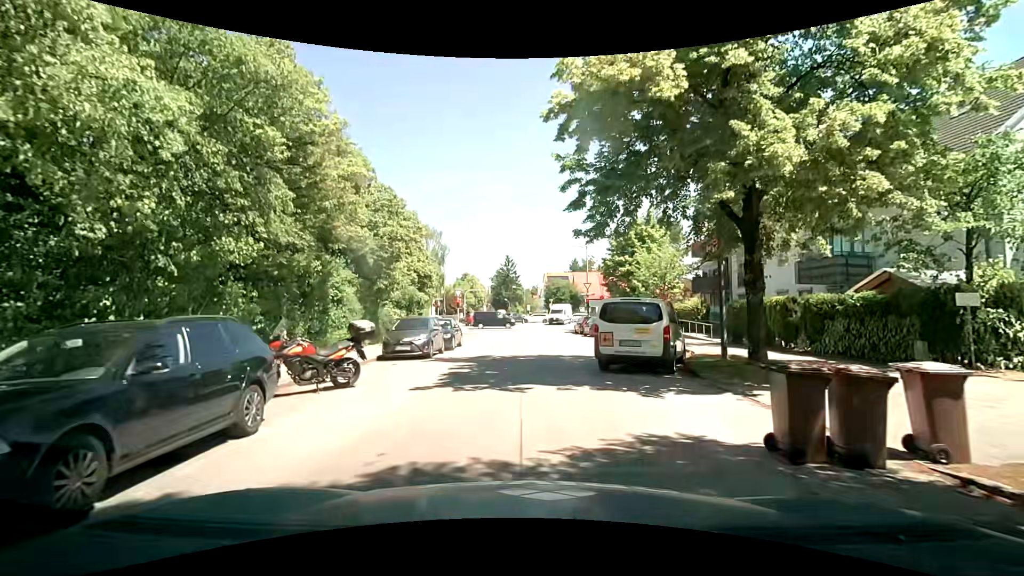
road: residential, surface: asphalt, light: Day
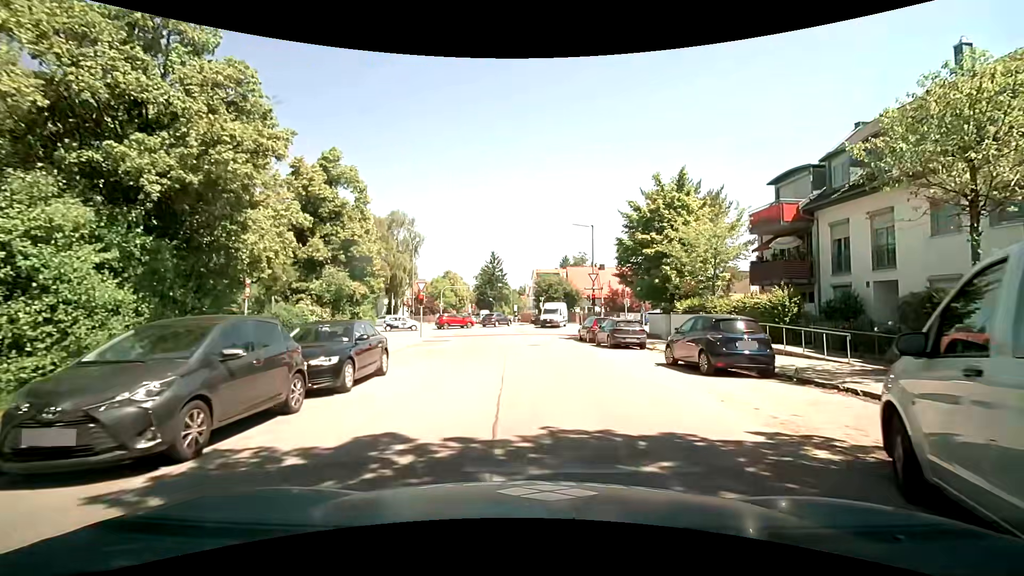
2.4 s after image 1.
(-0.2, +12.2) m; +1°
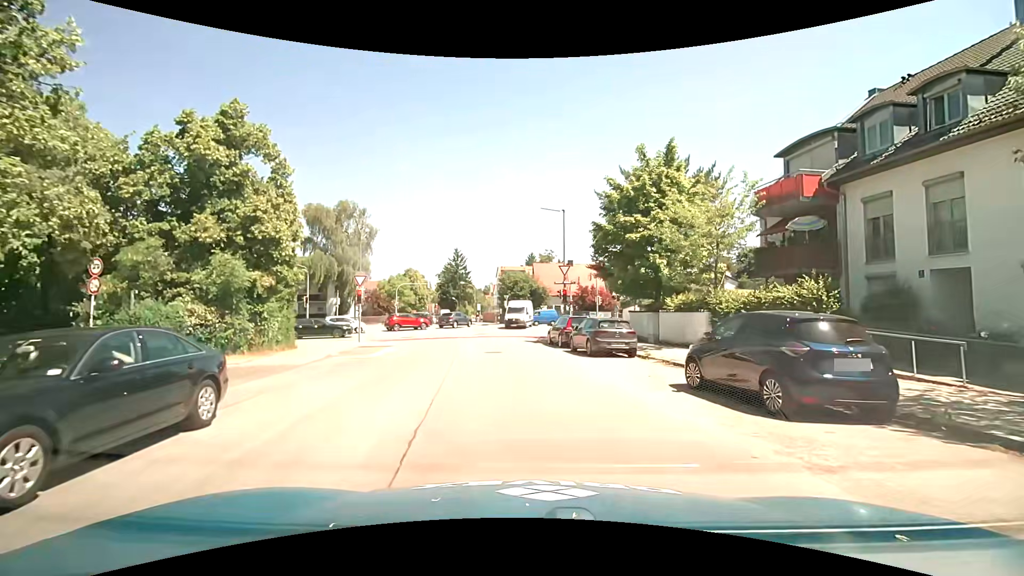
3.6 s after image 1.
(+0.1, +5.6) m; +4°
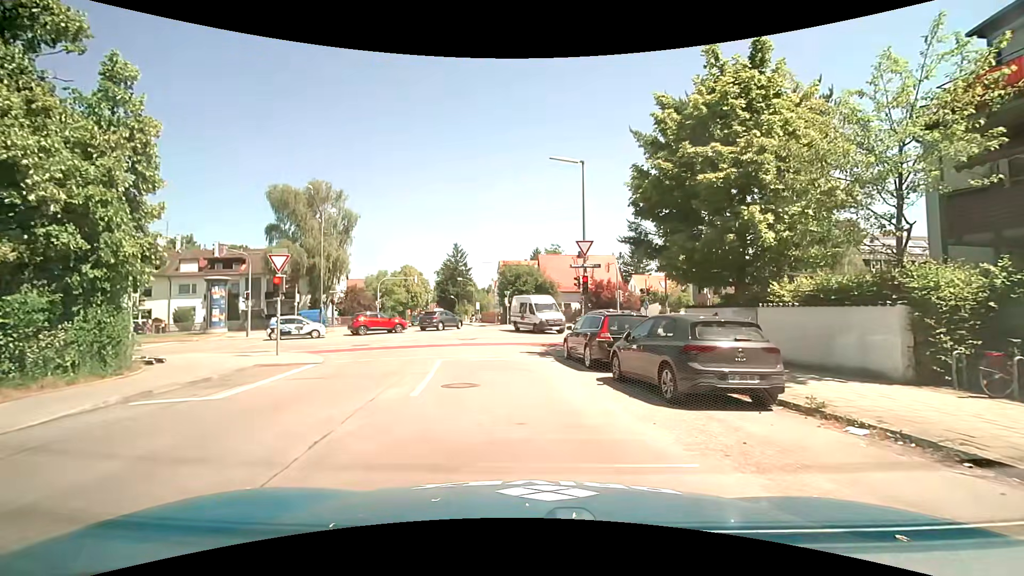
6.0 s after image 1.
(+0.1, +10.1) m; -2°
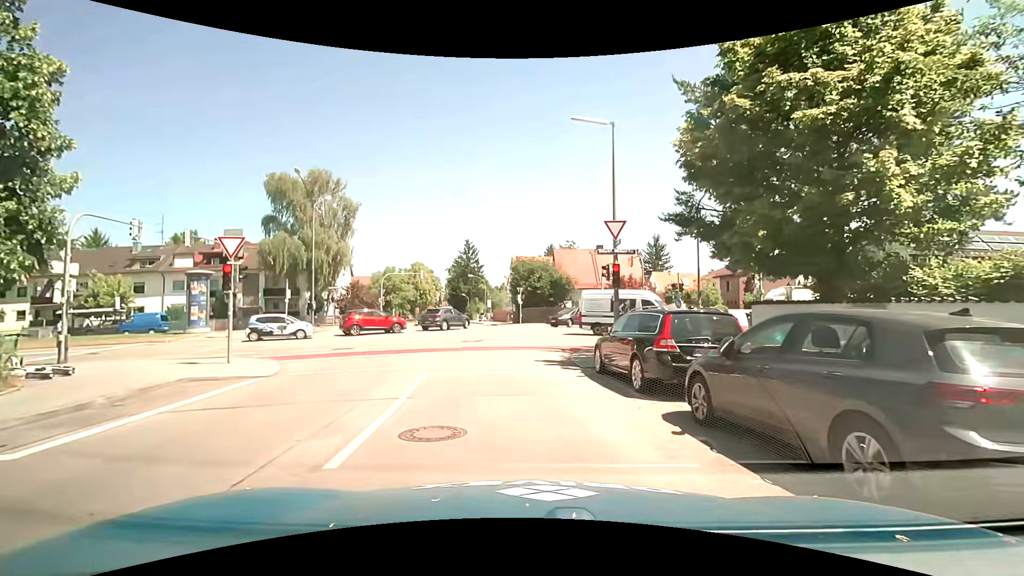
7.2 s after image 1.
(0.0, +4.3) m; 0°
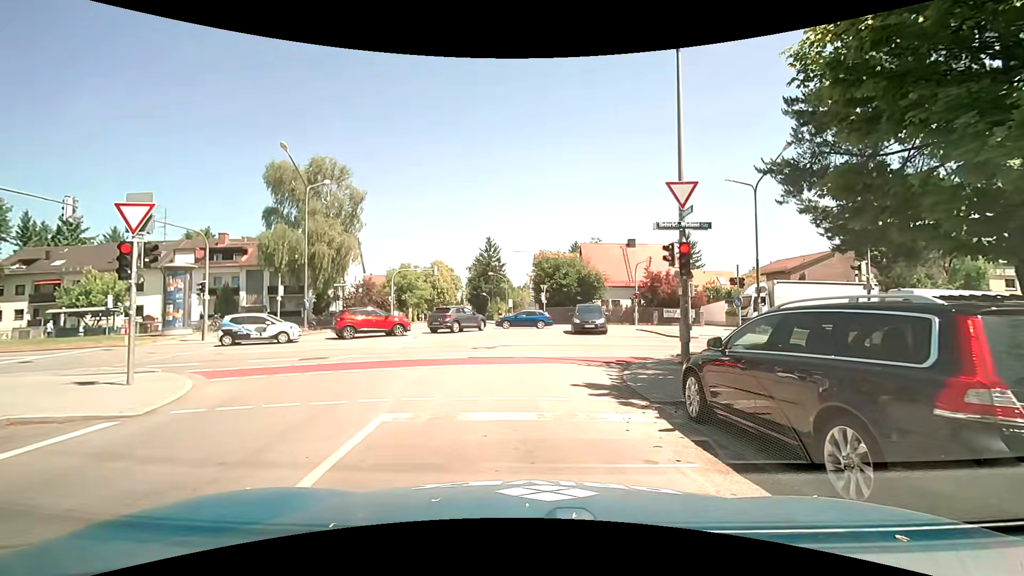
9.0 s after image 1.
(-0.2, +5.0) m; -3°
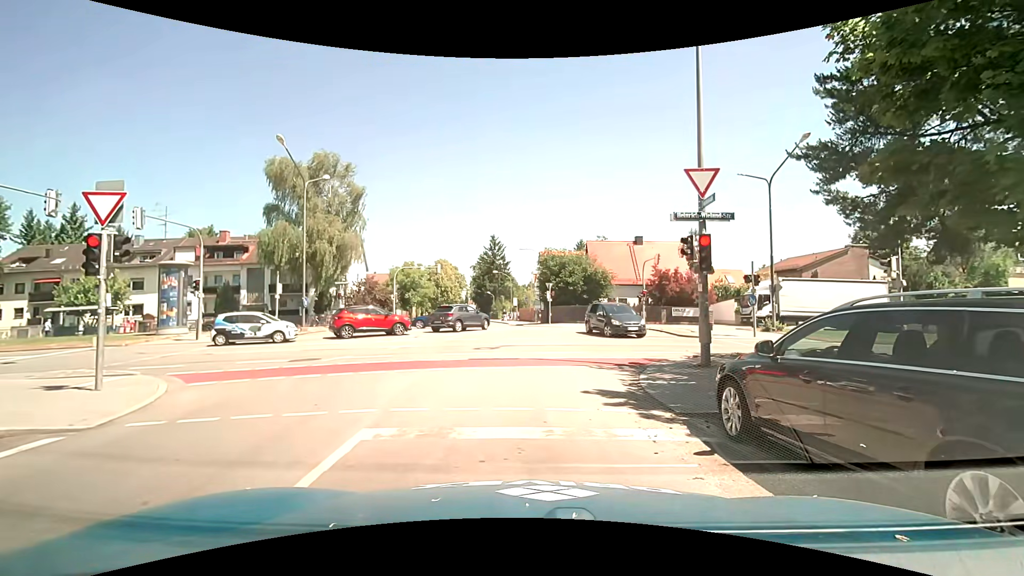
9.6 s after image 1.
(0.0, +1.0) m; +1°
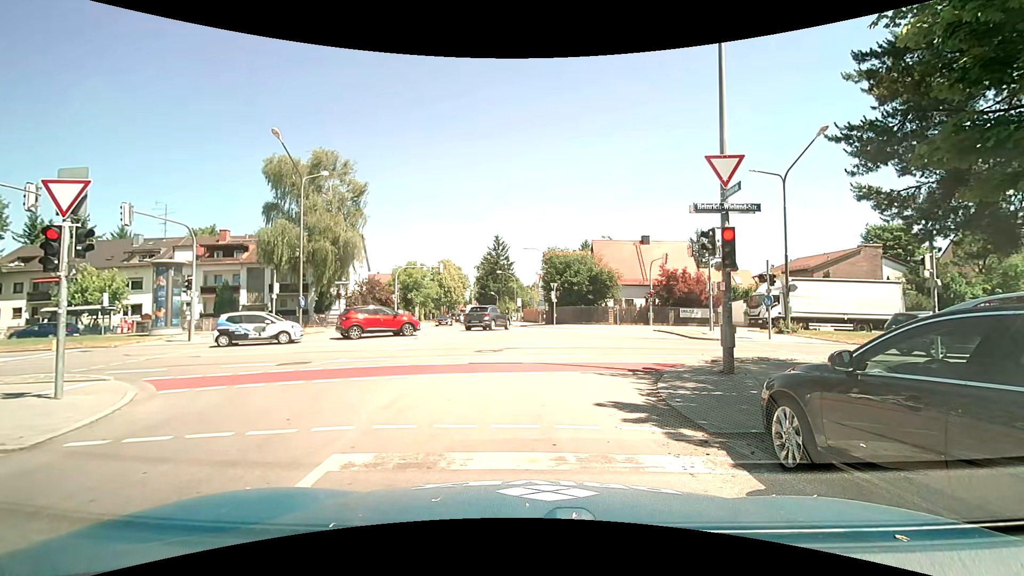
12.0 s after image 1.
(0.0, +1.1) m; 0°
(0, +10) (0, +20) (0, +30) (-2, +40) (-3, +50) (-5, +60) (-7, +69) (-9, +79) (-11, +89) (-13, +99) m
